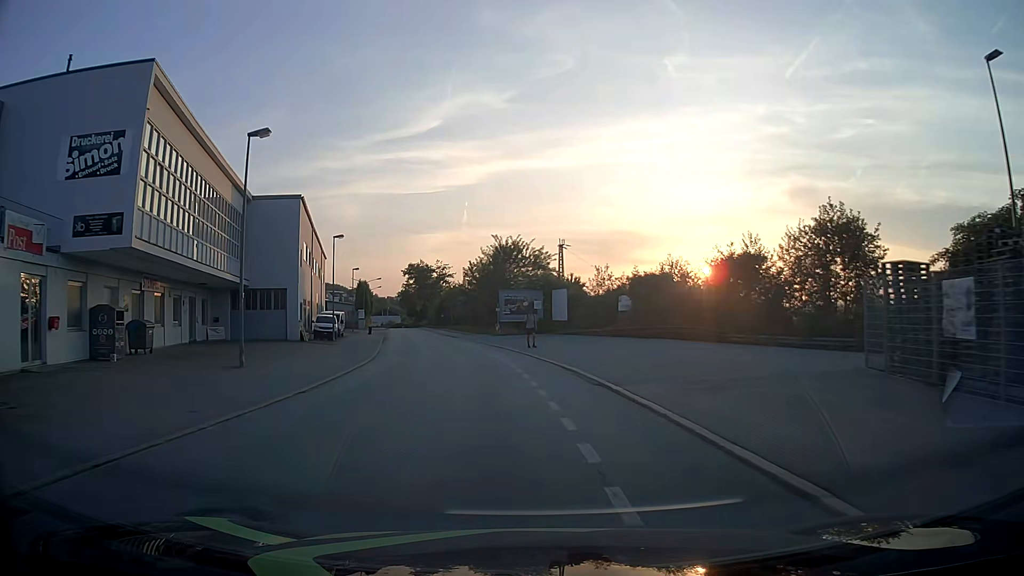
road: residential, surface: asphalt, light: Day
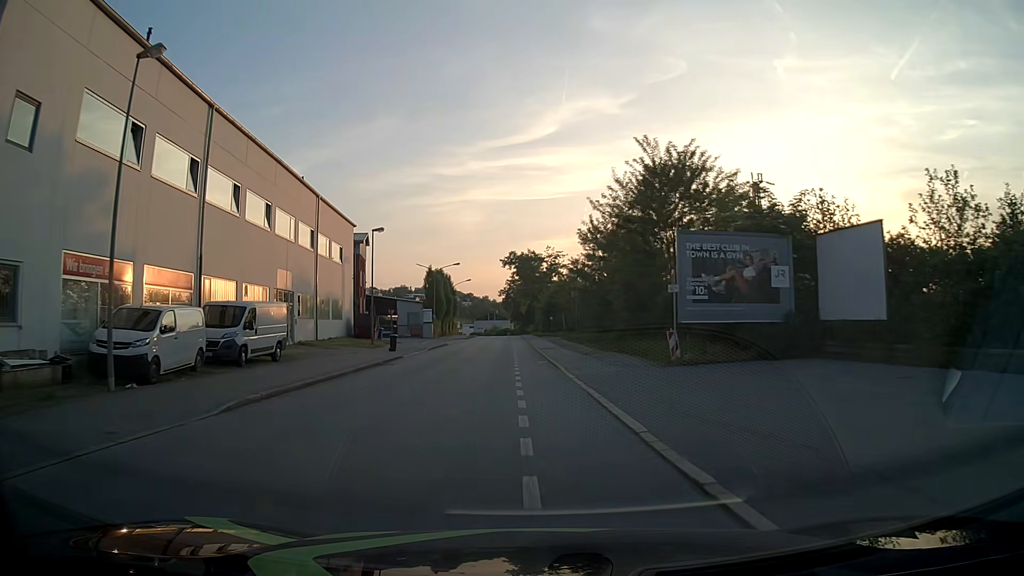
(-3.2, +37.8) m; -10°
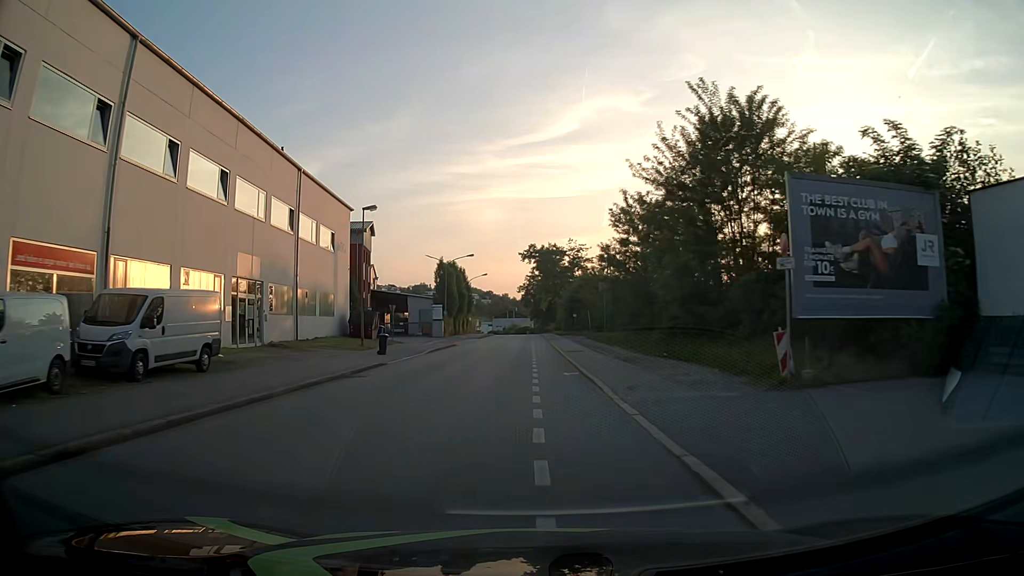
(-0.2, +7.6) m; -2°
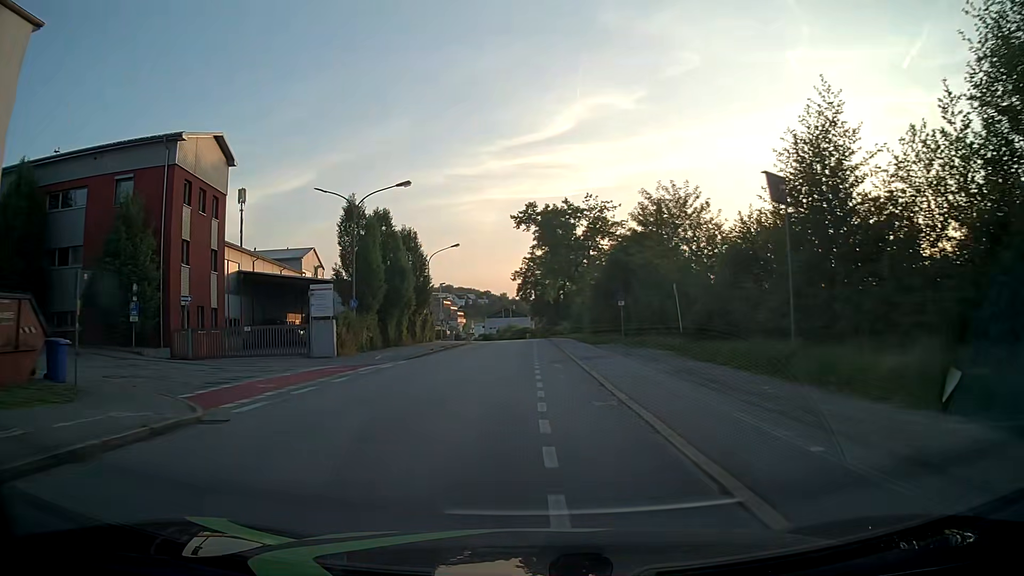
(-0.2, +38.0) m; 0°
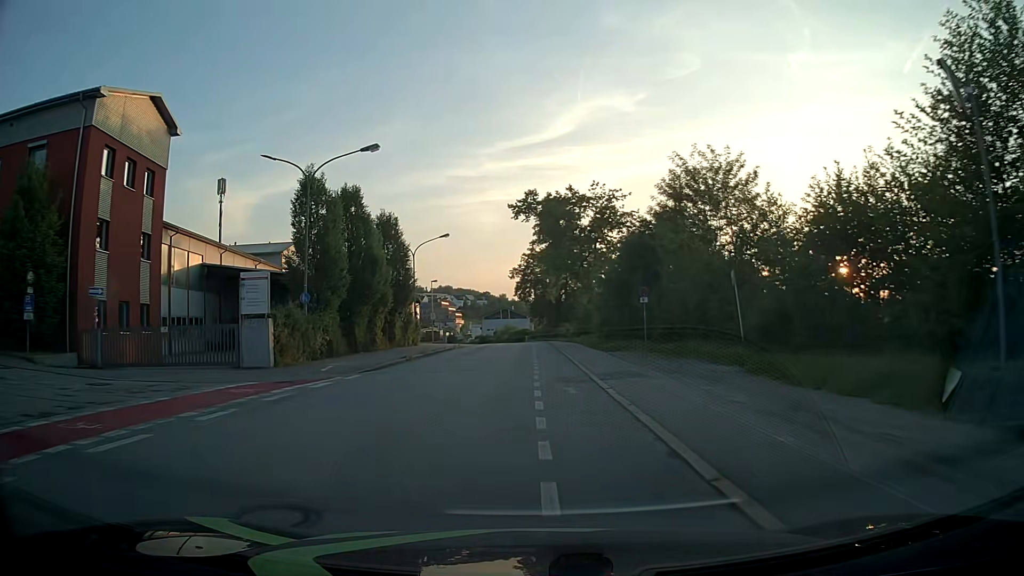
(-0.1, +7.6) m; 0°
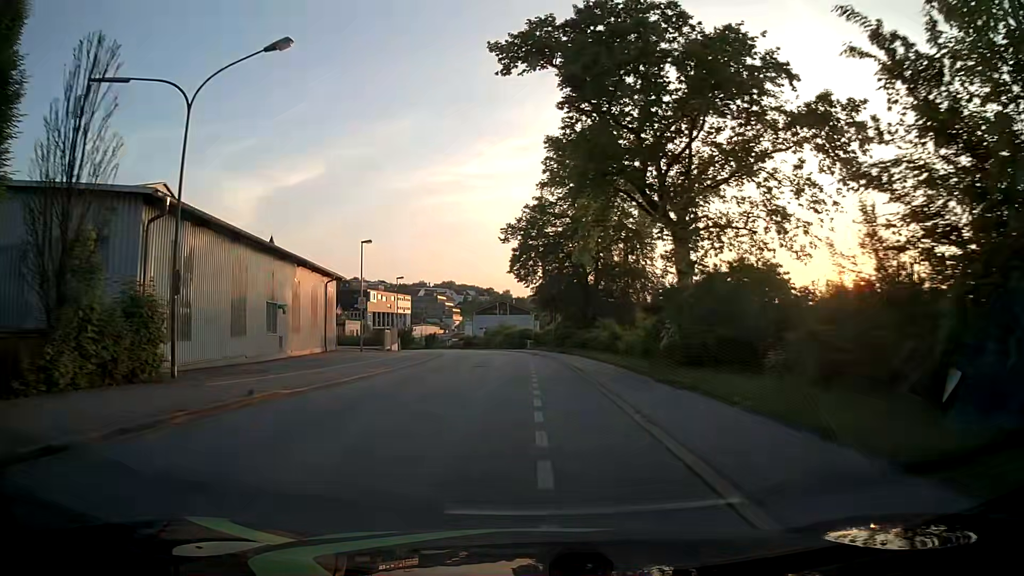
(0.0, +38.0) m; -1°
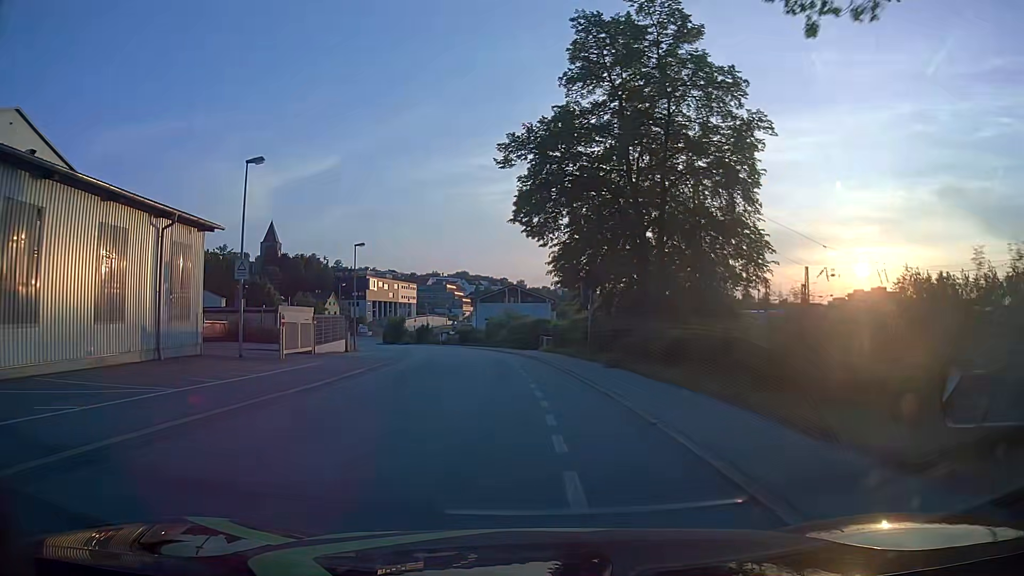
(-0.1, +22.9) m; 0°
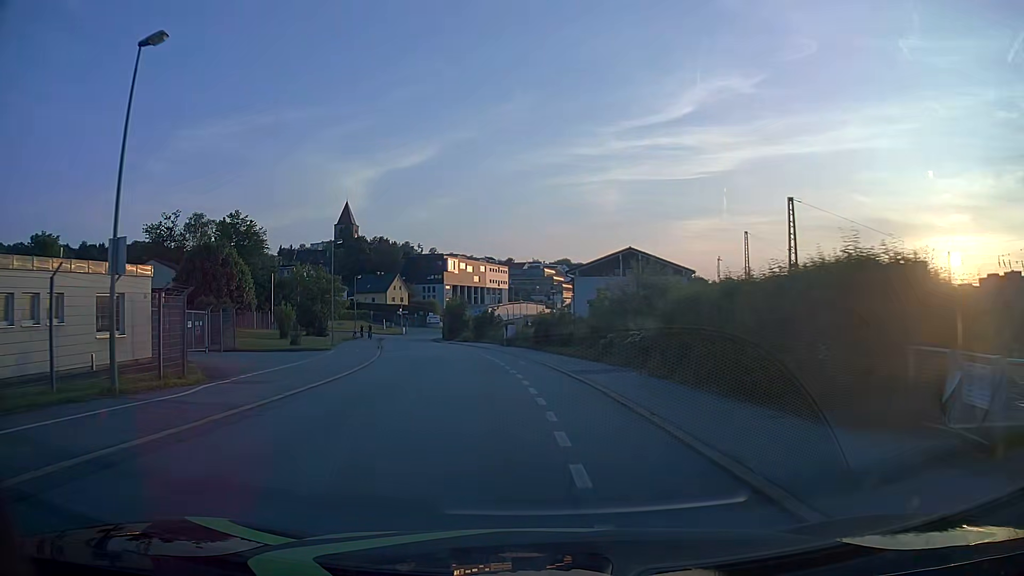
(-2.7, +38.5) m; -9°
(0, +10) (-1, +20) (-2, +30) (-4, +40) (-6, +50) (-8, +59) (-10, +69) (-13, +79) (-14, +89) (-16, +99) m
